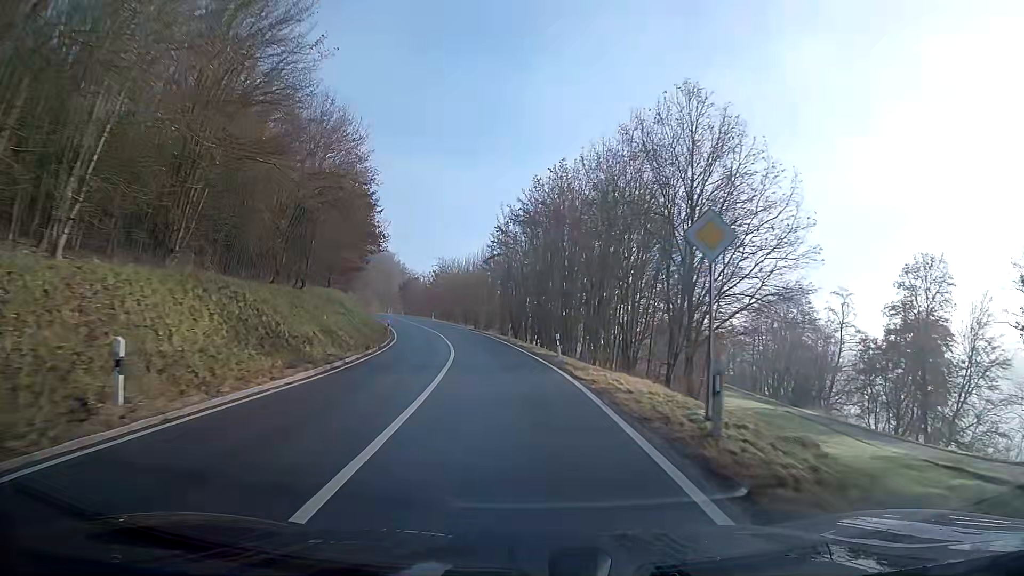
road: secondary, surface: asphalt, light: Day
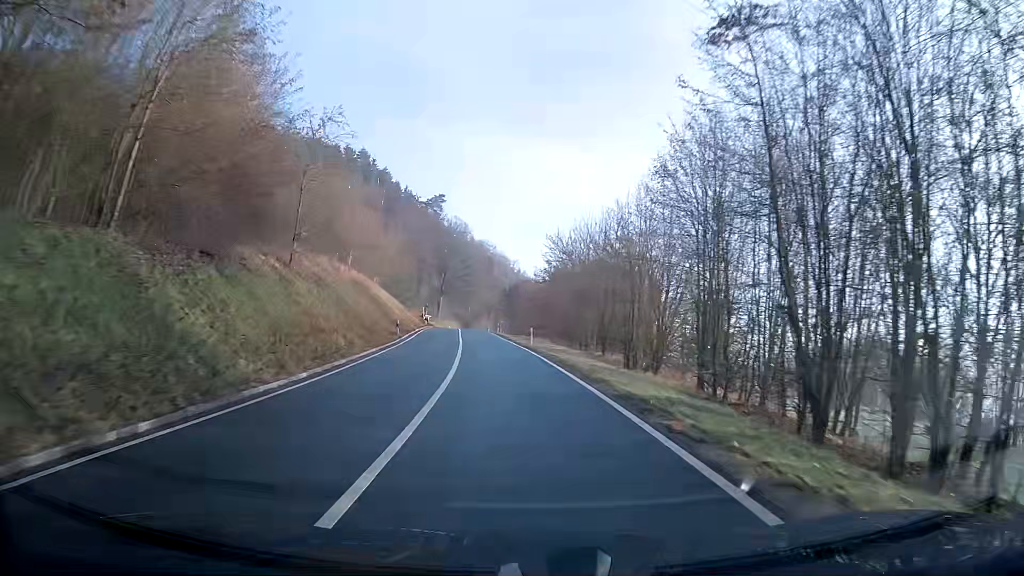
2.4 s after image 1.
(-4.4, +44.5) m; -11°
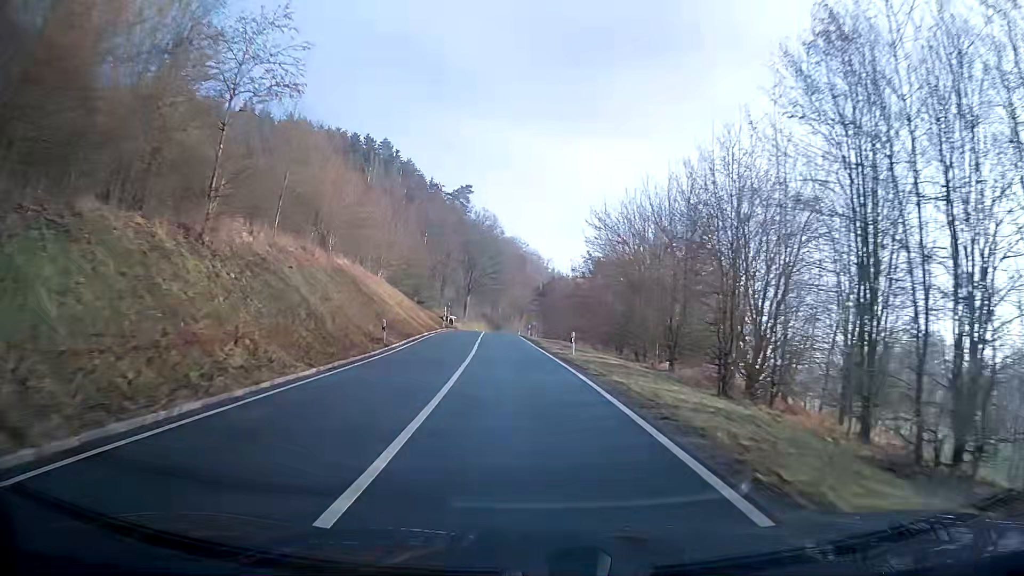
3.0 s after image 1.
(-0.3, +11.3) m; -3°
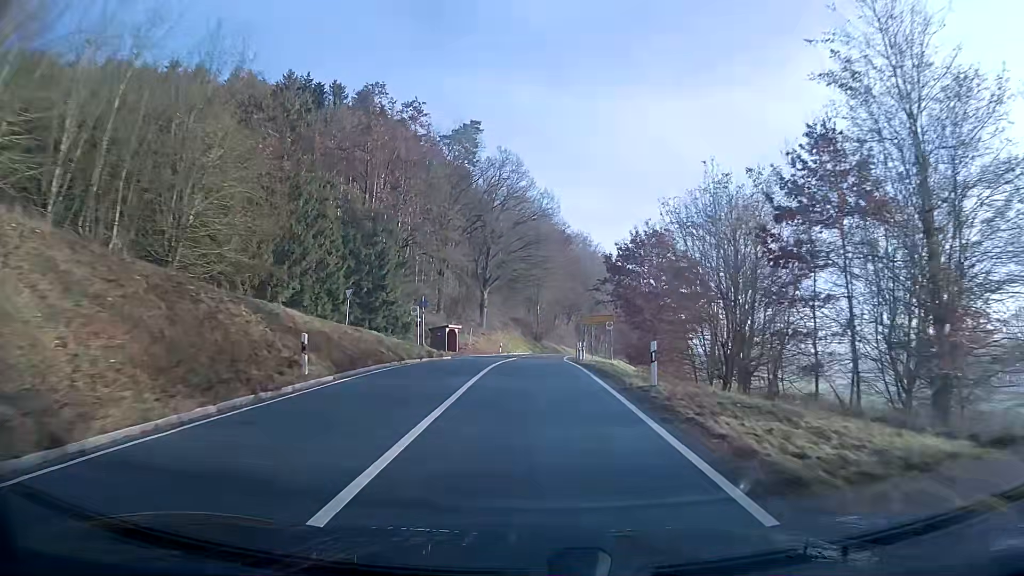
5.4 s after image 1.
(-1.5, +45.4) m; -3°
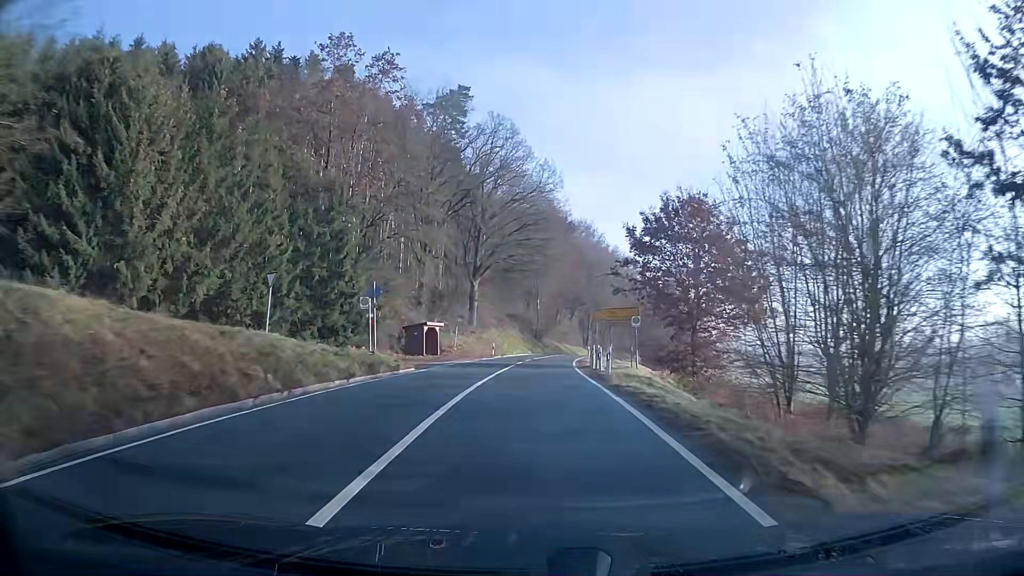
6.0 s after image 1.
(0.0, +11.4) m; 0°
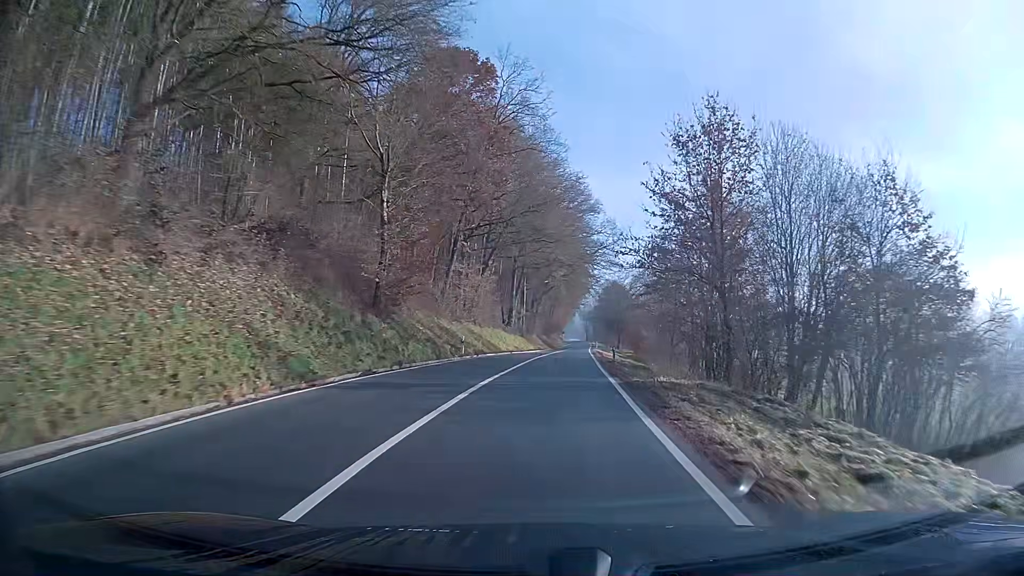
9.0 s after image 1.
(+3.3, +58.6) m; +8°
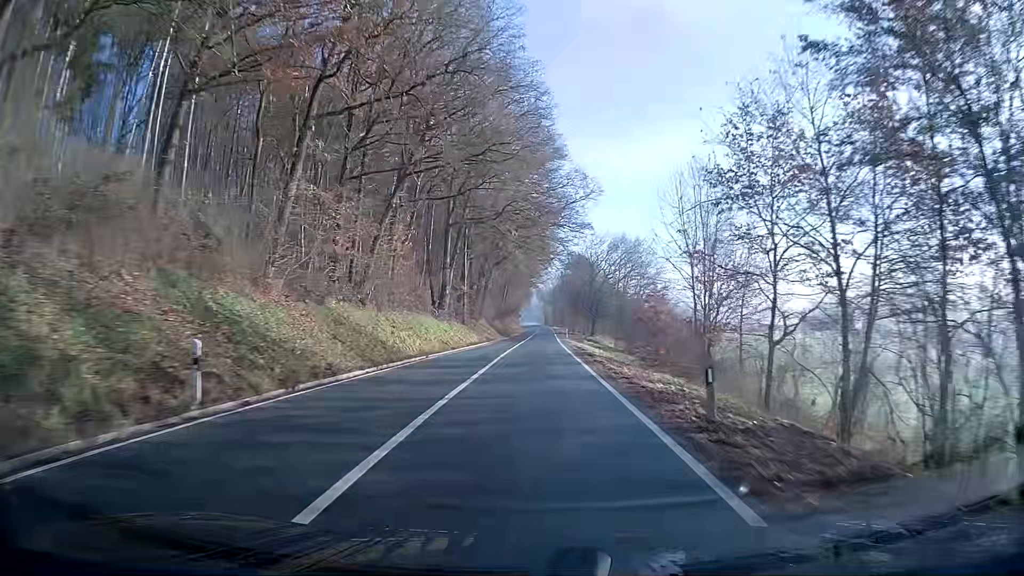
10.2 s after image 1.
(+0.7, +24.4) m; +3°
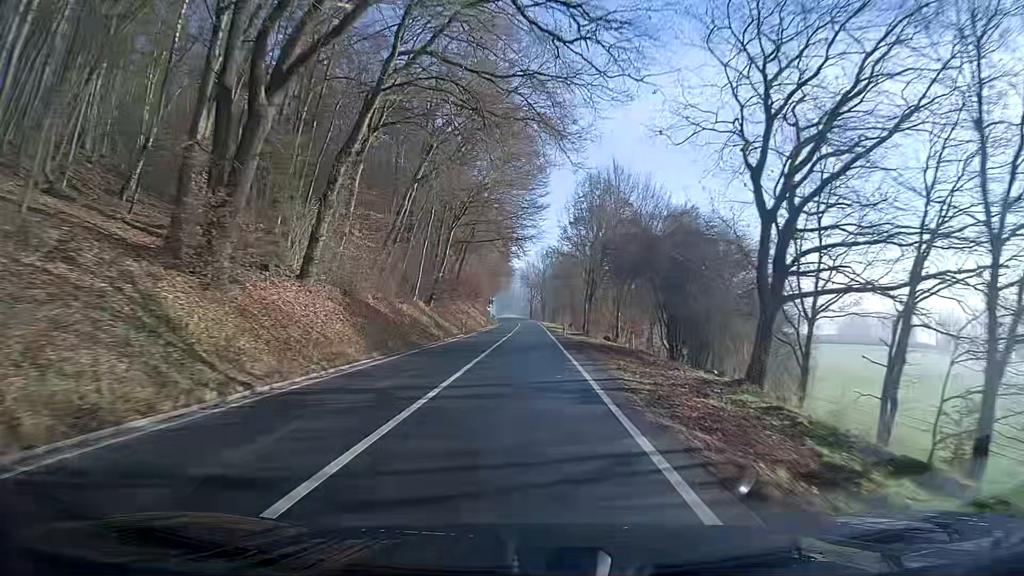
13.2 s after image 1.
(+0.8, +62.5) m; +1°
